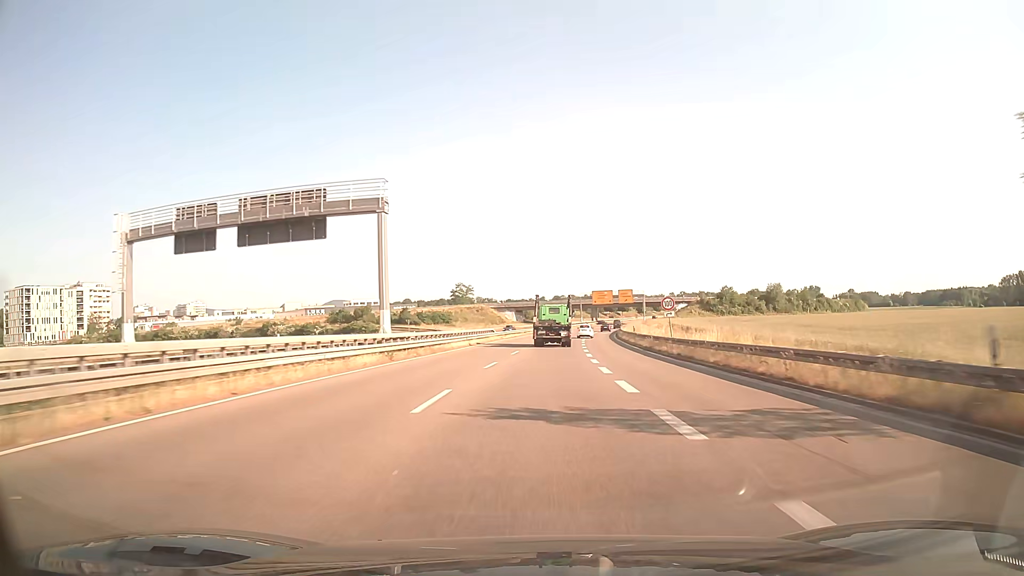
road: trunk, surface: asphalt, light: Day
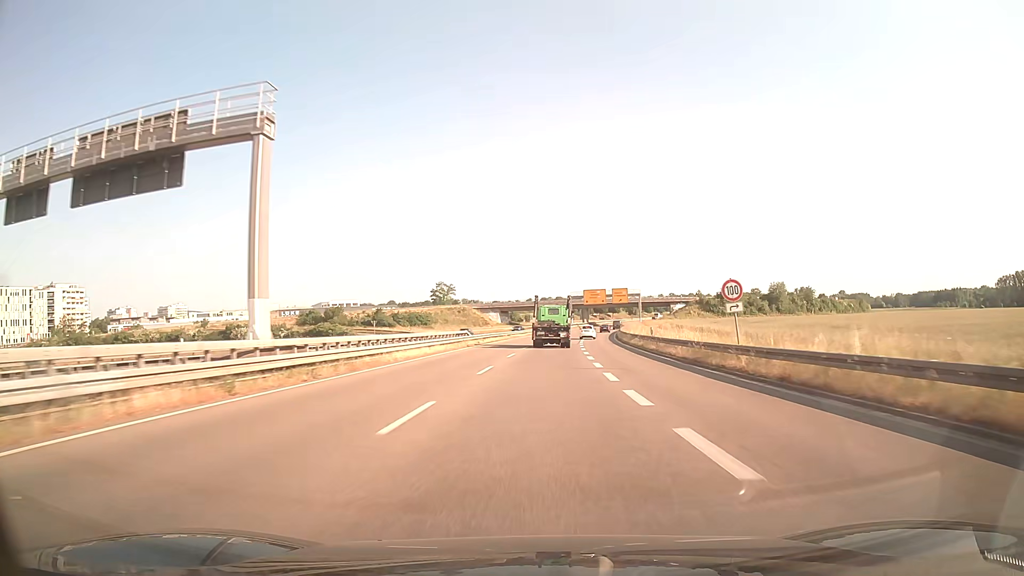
(+0.1, +14.1) m; +1°
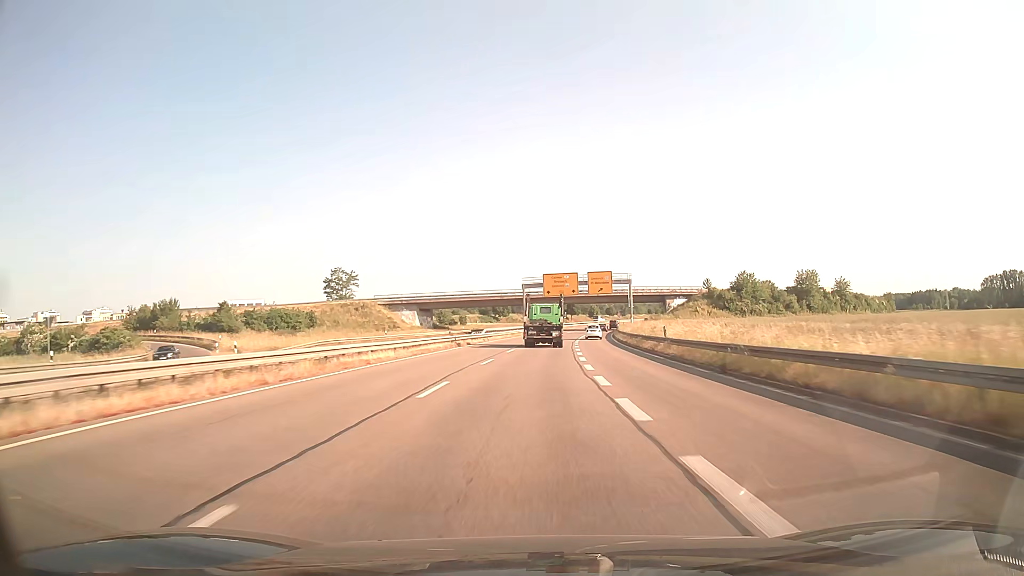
(+2.2, +56.4) m; +5°
